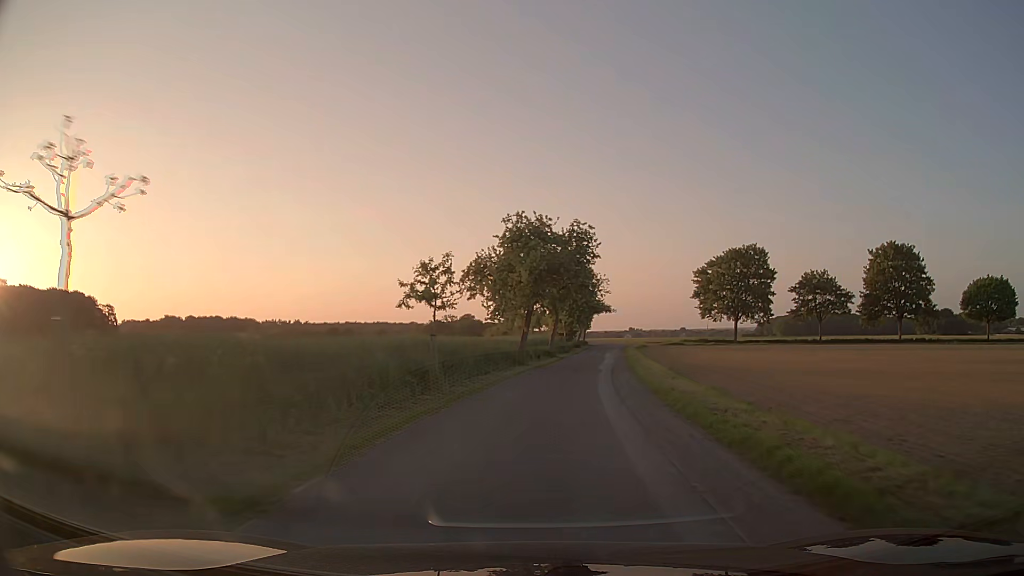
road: unclassified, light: Day
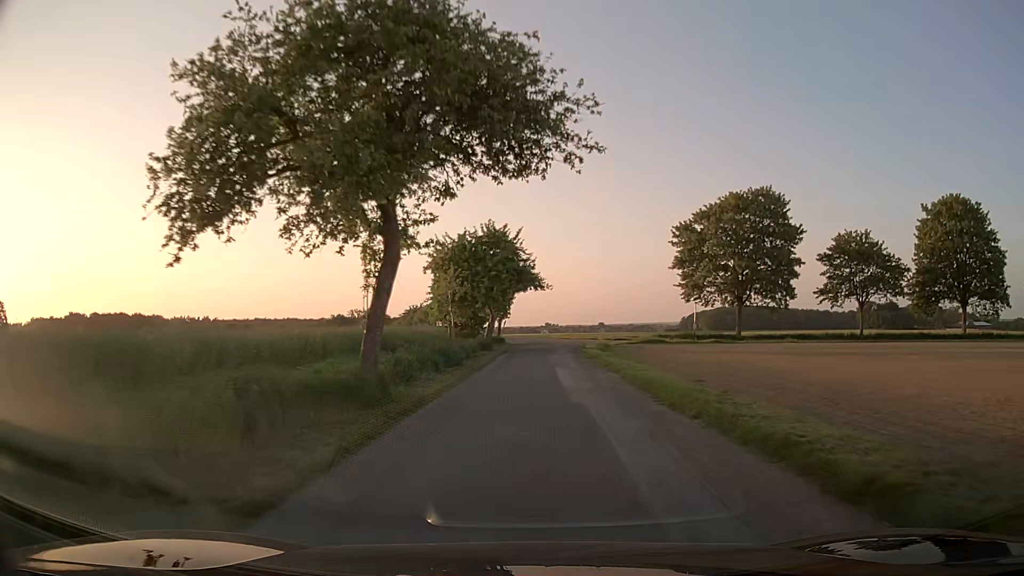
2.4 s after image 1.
(+3.0, +36.5) m; +8°
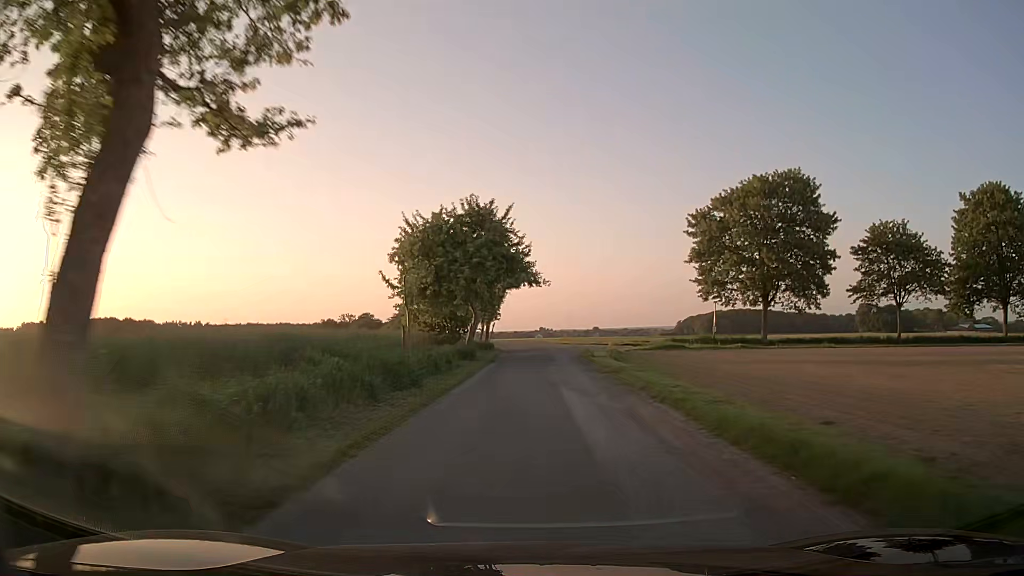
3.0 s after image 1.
(0.0, +8.7) m; 0°
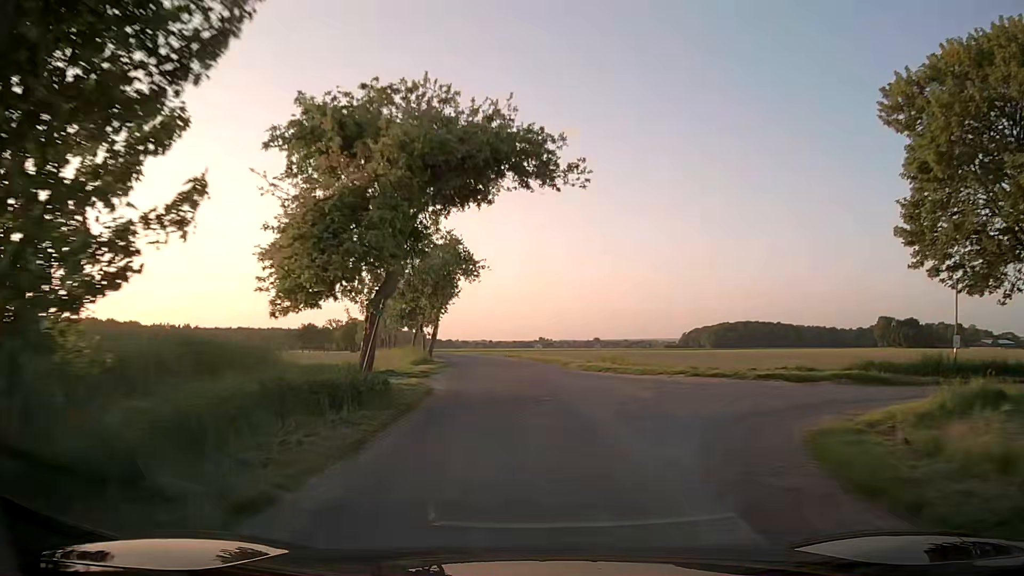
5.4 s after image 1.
(+0.4, +33.5) m; +1°
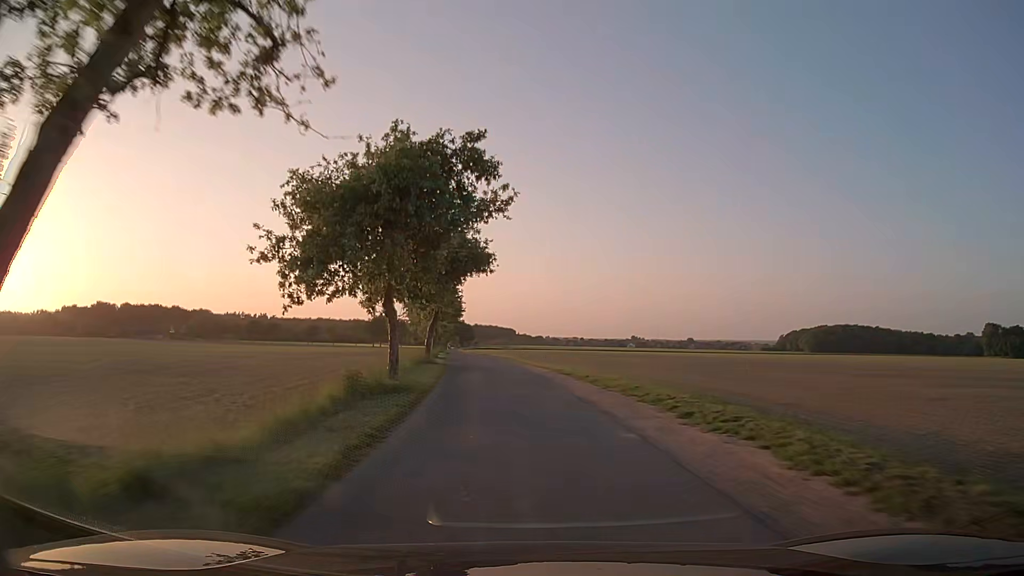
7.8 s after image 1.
(-2.6, +34.7) m; -8°
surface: asphalt
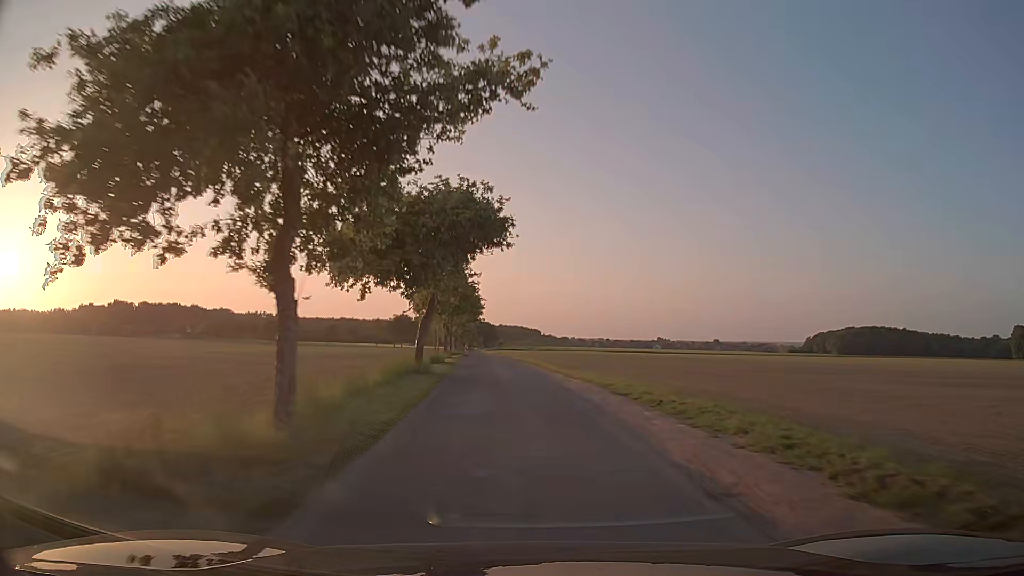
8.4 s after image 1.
(-0.1, +9.1) m; -2°
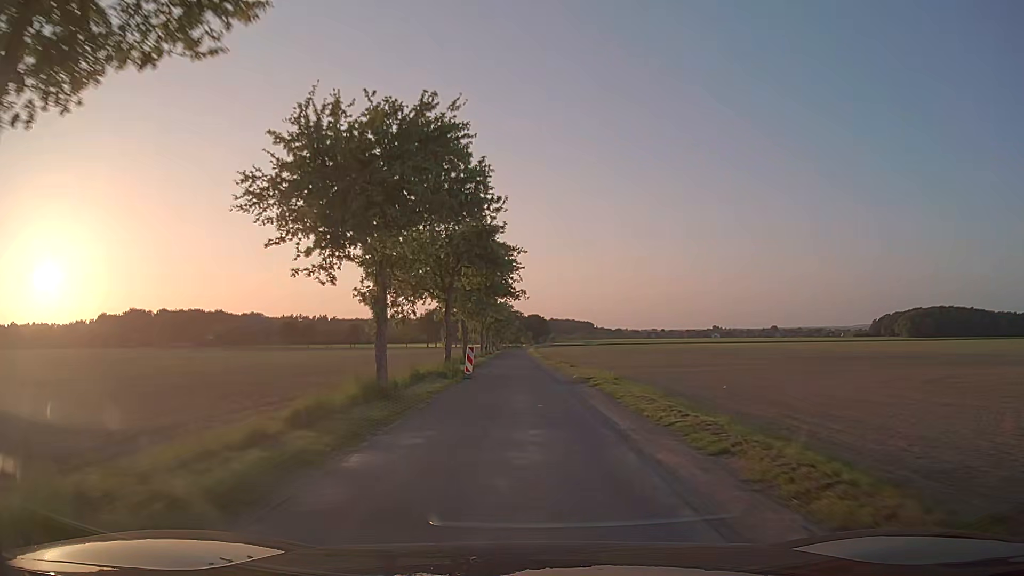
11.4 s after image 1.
(-2.1, +48.4) m; -4°
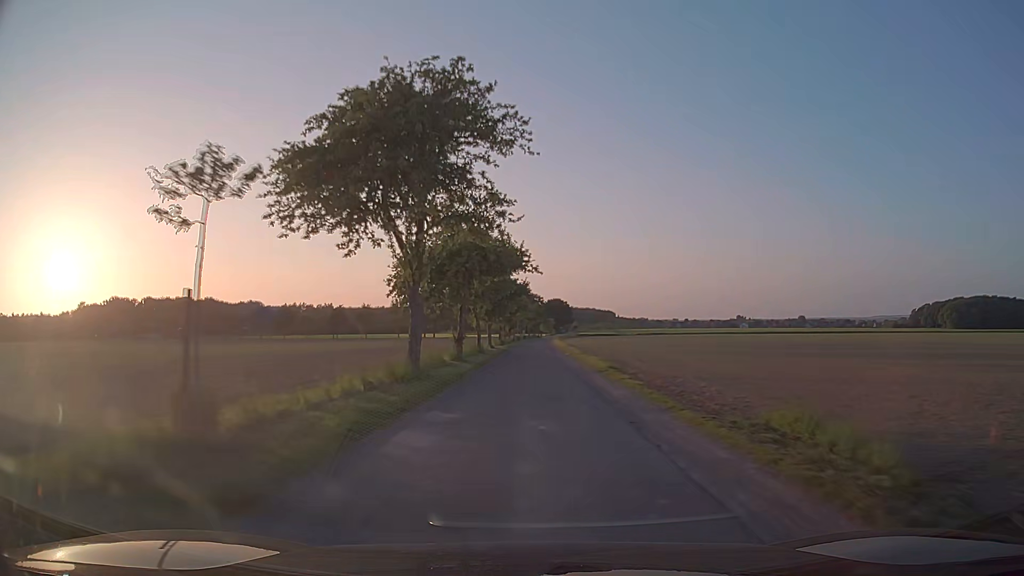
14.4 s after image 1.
(-1.1, +52.0) m; -2°
(0, +10) (0, +20) (0, +30) (0, +40) (0, +50) (+1, +60) (+1, +70) (+1, +80) (+1, +90) (+1, +100) m
